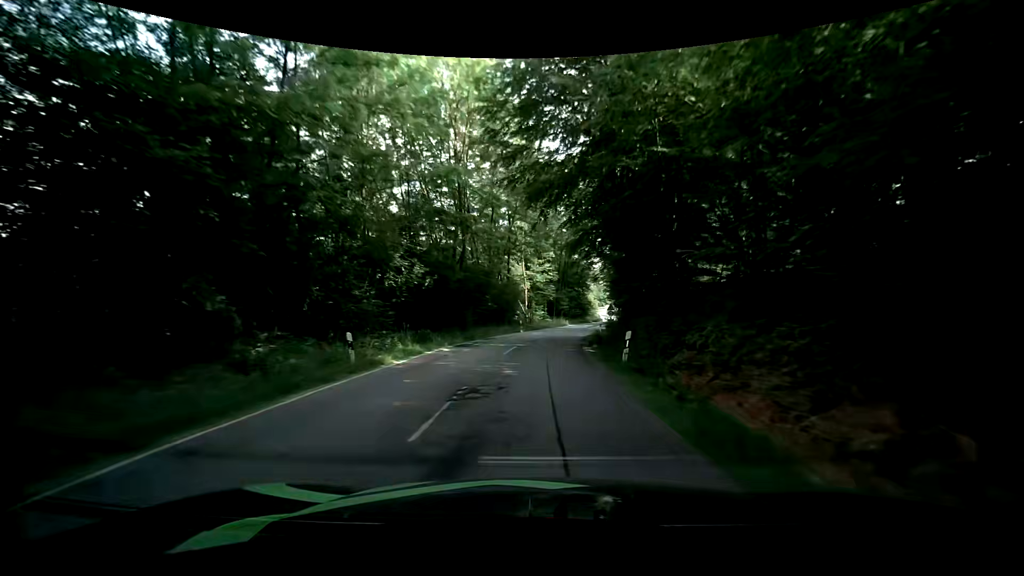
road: tertiary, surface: asphalt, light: Day
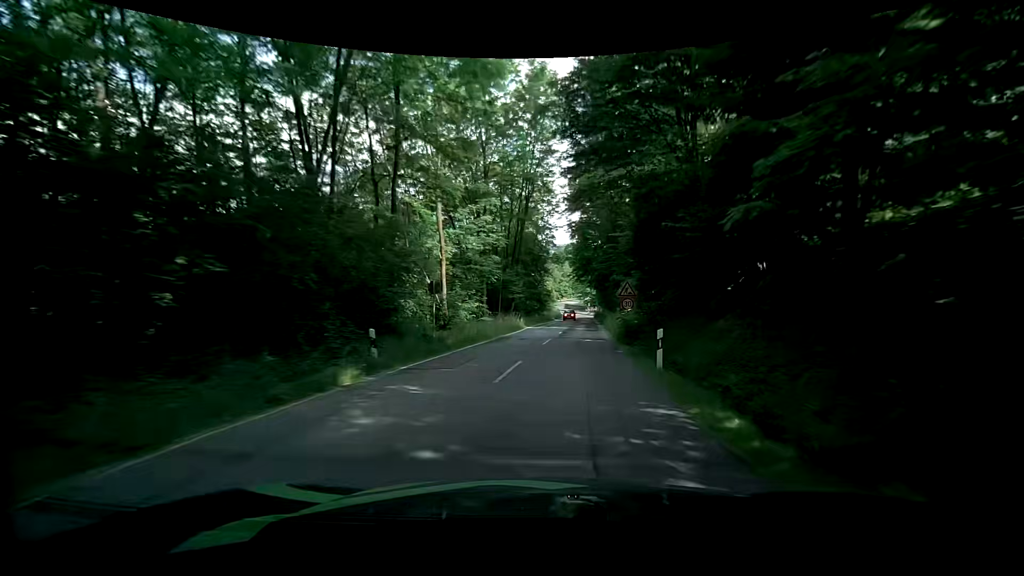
(+1.0, +30.8) m; +5°
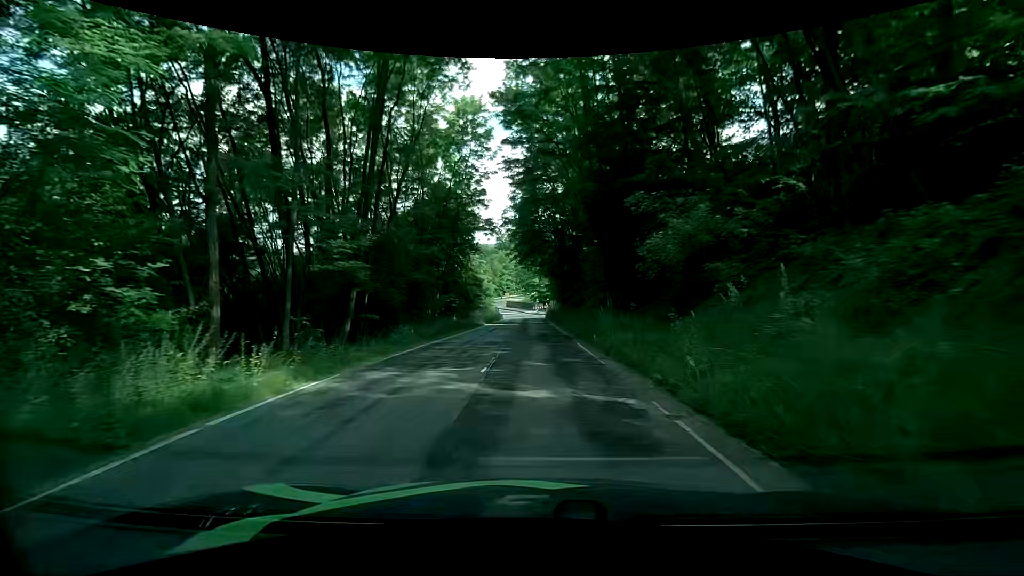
(+2.4, +28.9) m; +8°
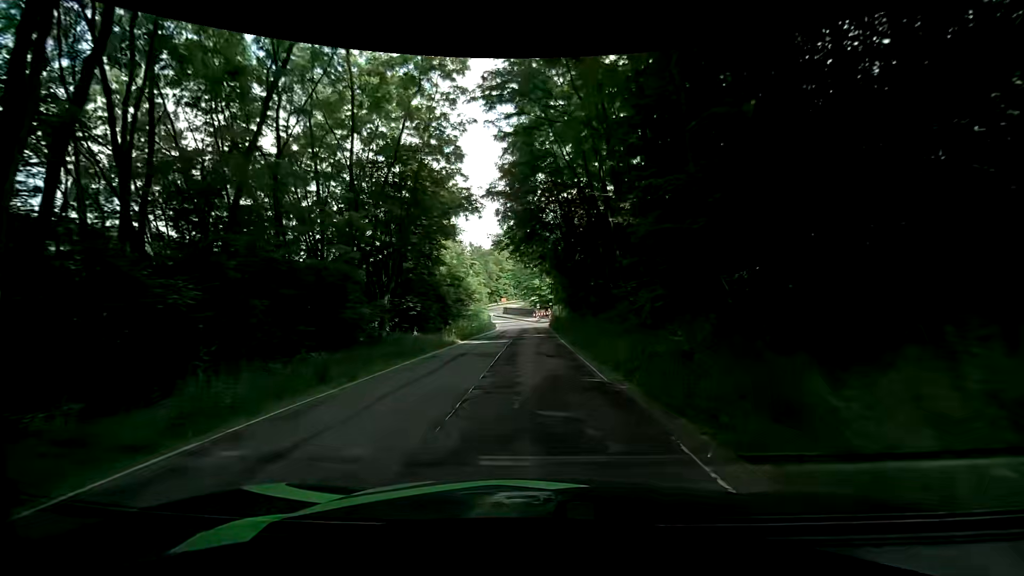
(-0.2, +14.4) m; -1°
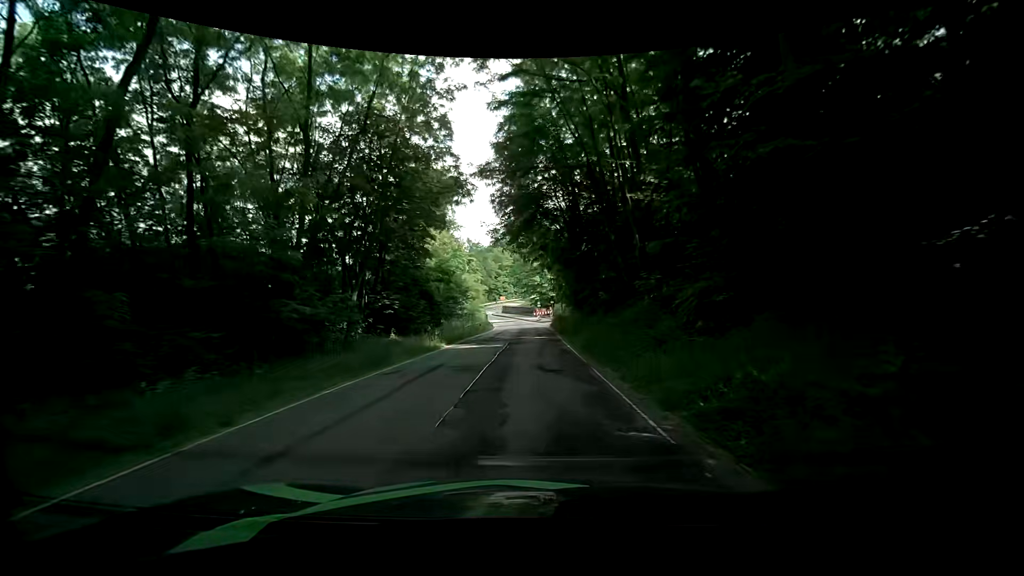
(0.0, +4.7) m; +1°
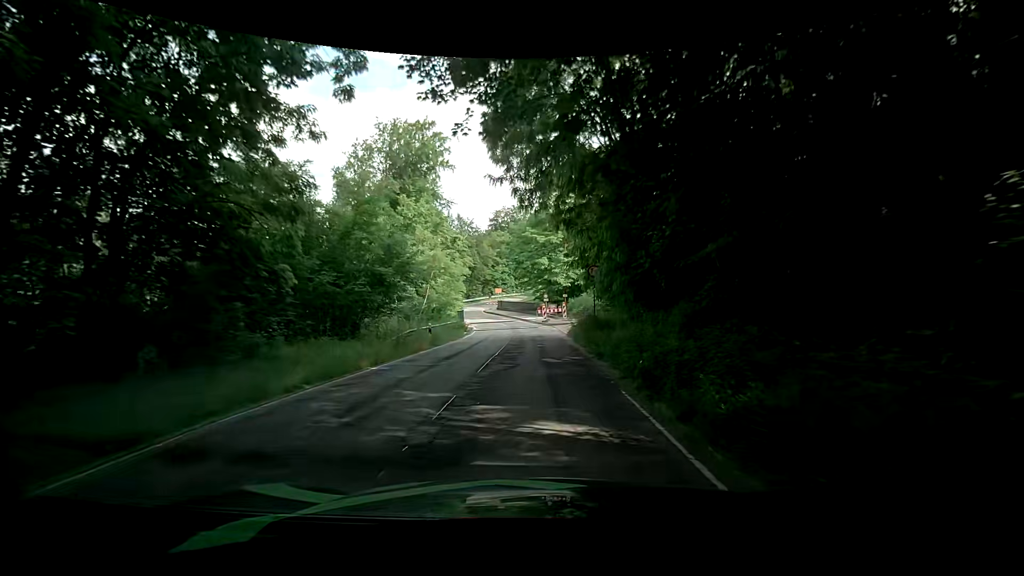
(-0.8, +23.0) m; +1°
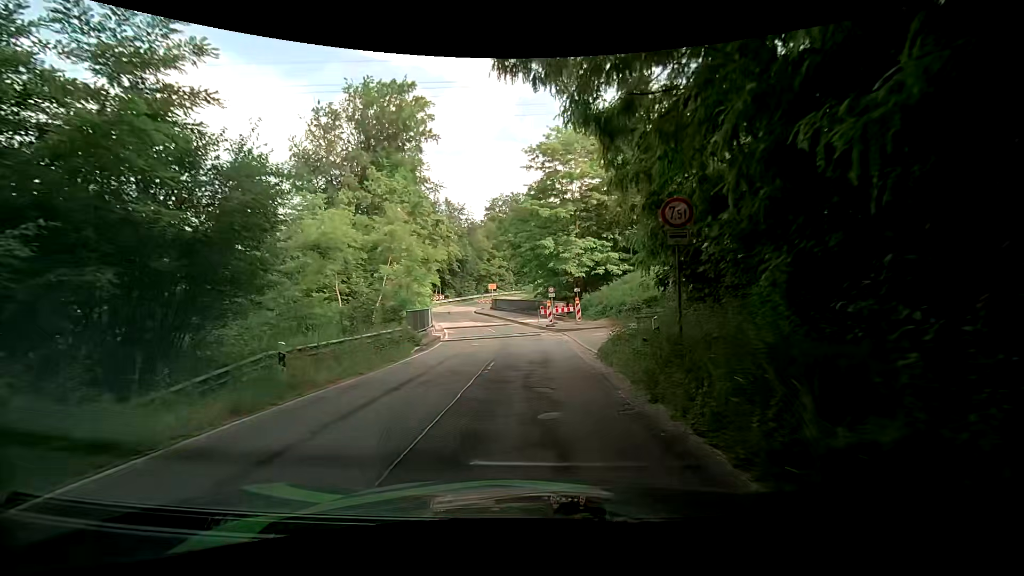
(-0.4, +13.4) m; -3°
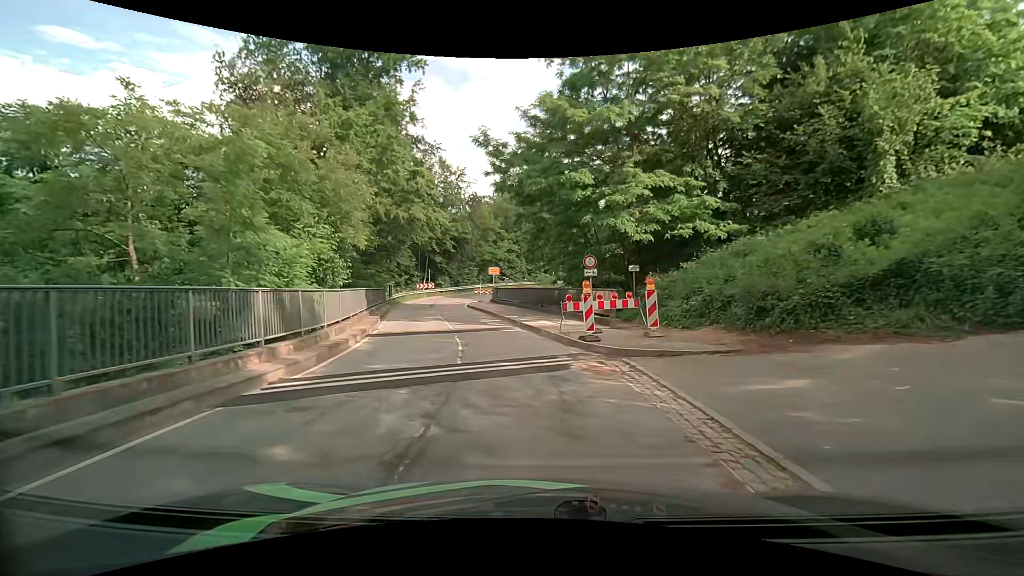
(0.0, +17.3) m; -1°
(-1, +10) (-2, +20) (-4, +30) (-7, +39) (-9, +49) (-7, +59) (-3, +68) (+2, +77) (+6, +86) (+11, +94) m
